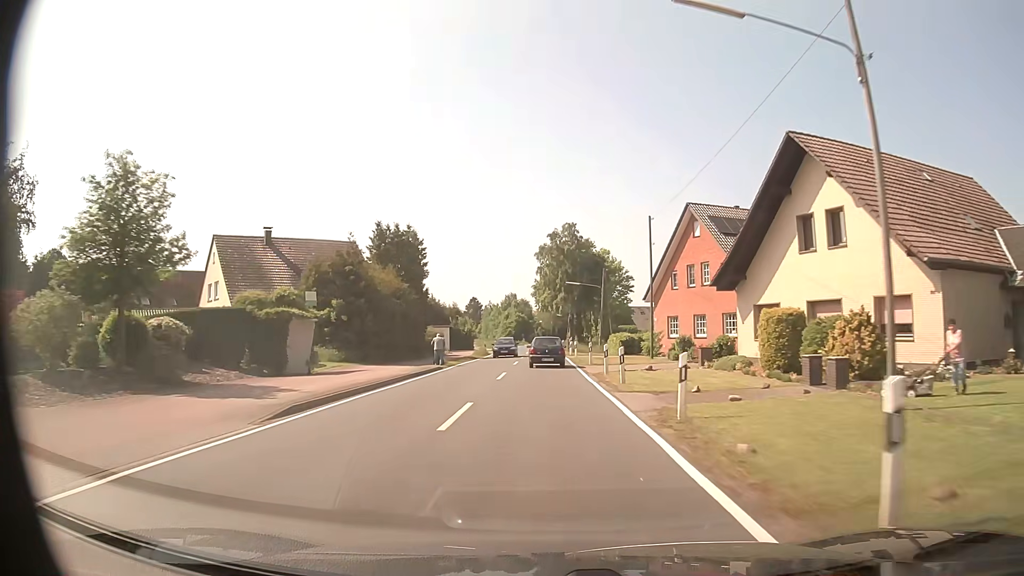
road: tertiary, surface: asphalt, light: Day
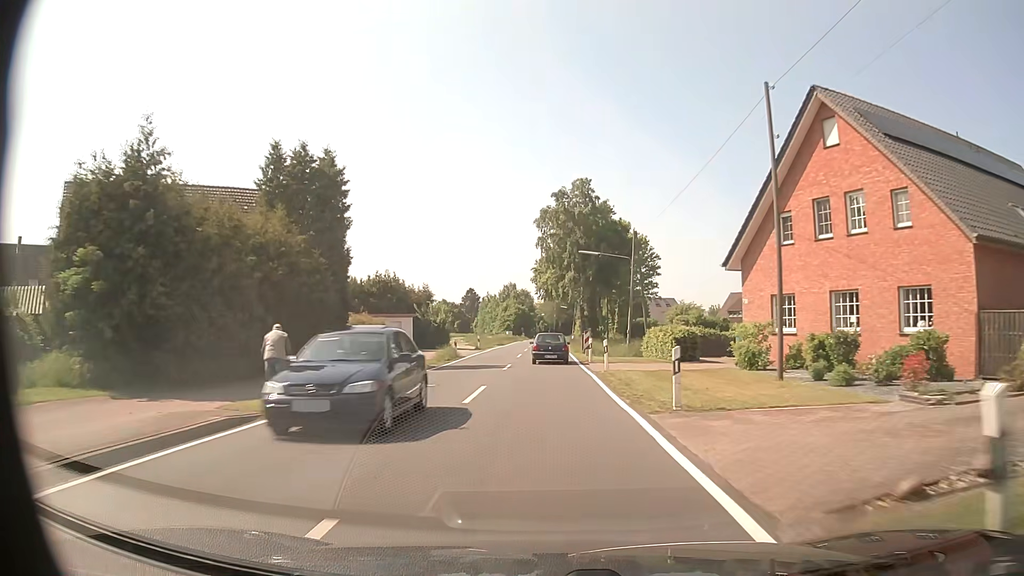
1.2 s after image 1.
(0.0, +21.0) m; 0°
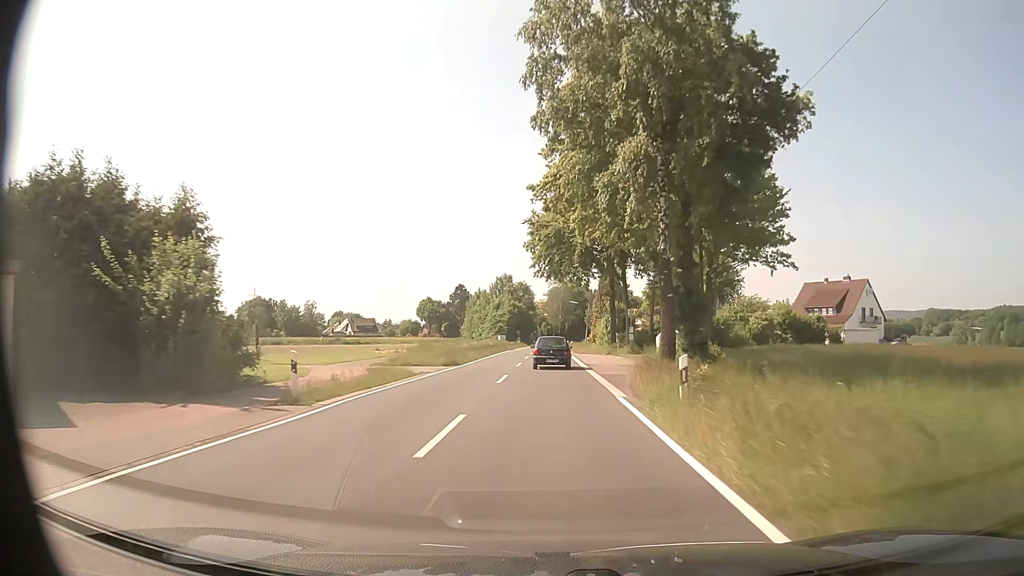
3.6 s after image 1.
(0.0, +41.2) m; 0°
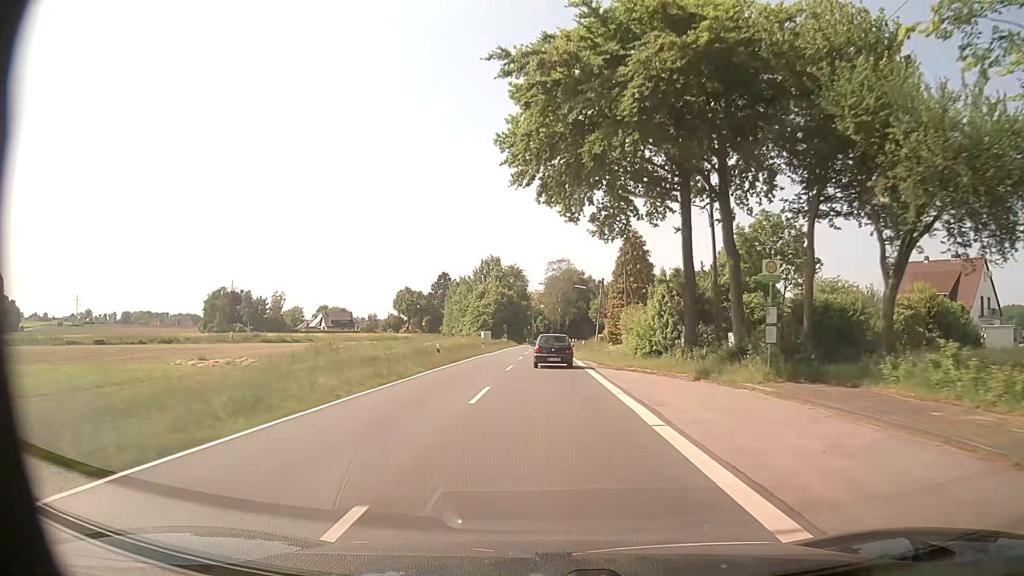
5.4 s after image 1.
(-0.1, +30.1) m; 0°
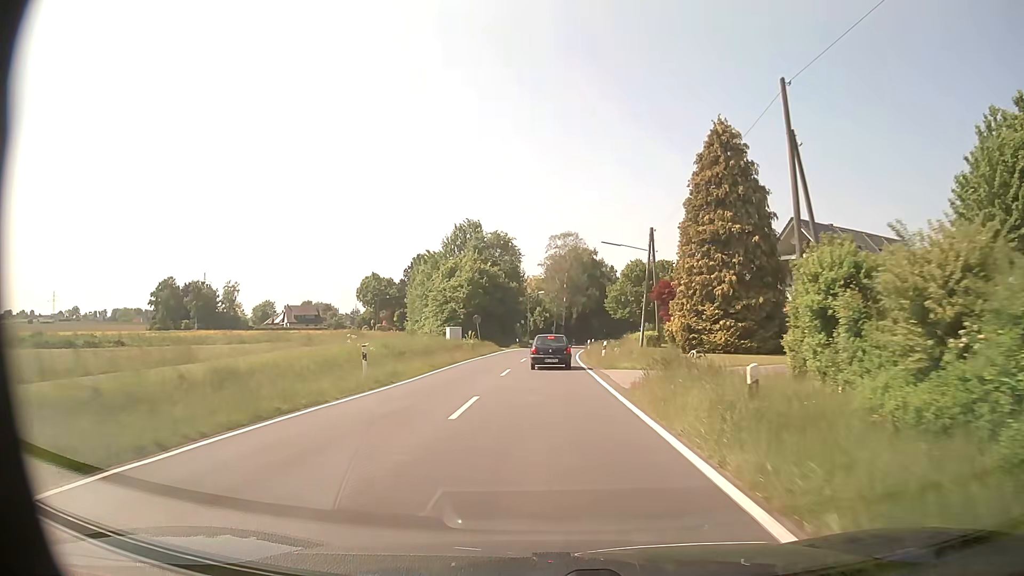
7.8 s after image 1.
(-0.1, +38.5) m; 0°
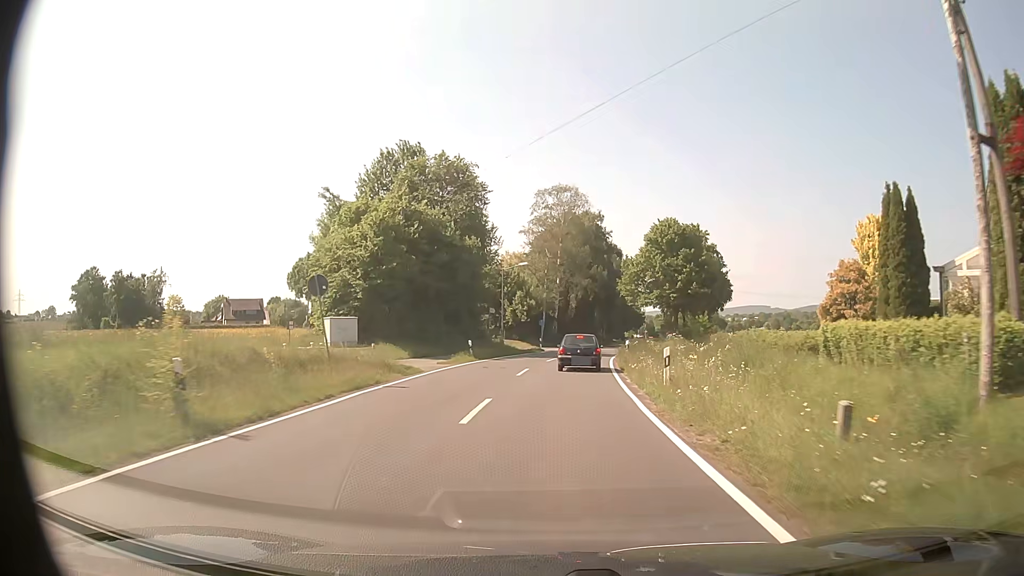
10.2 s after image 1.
(0.0, +36.4) m; +1°
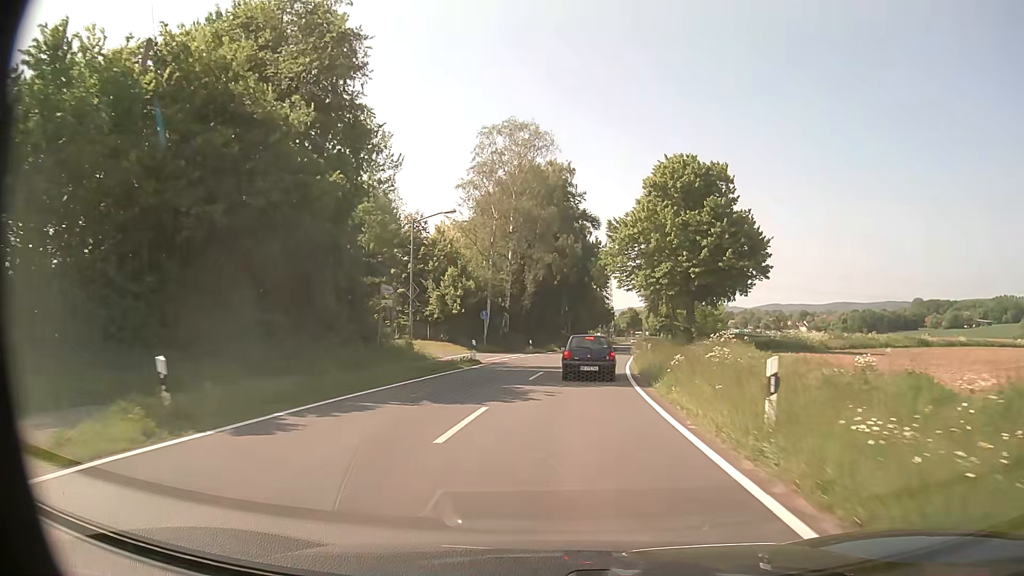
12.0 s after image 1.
(+0.7, +25.5) m; +3°
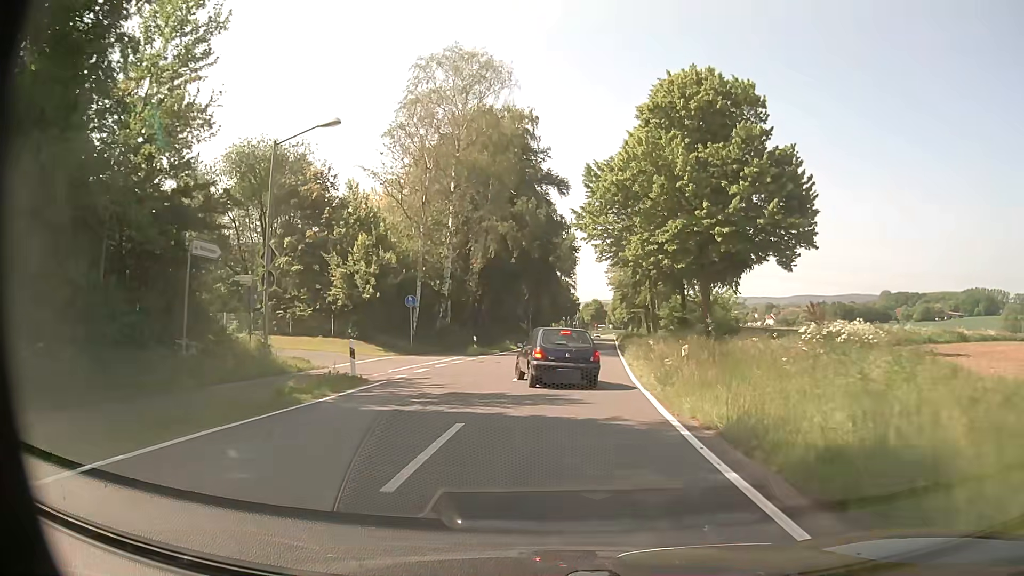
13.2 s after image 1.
(+0.5, +14.2) m; +4°
